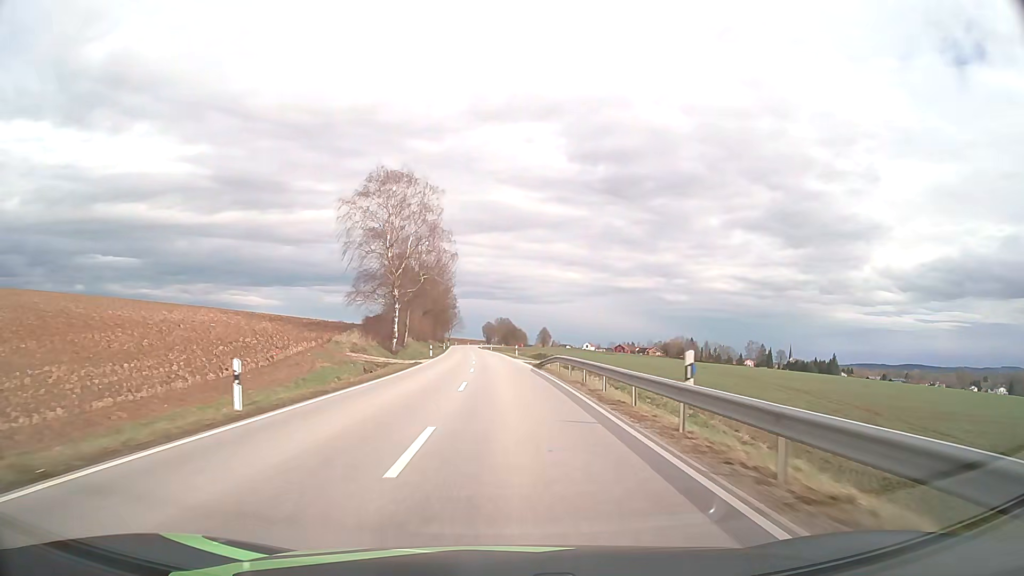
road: secondary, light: Day
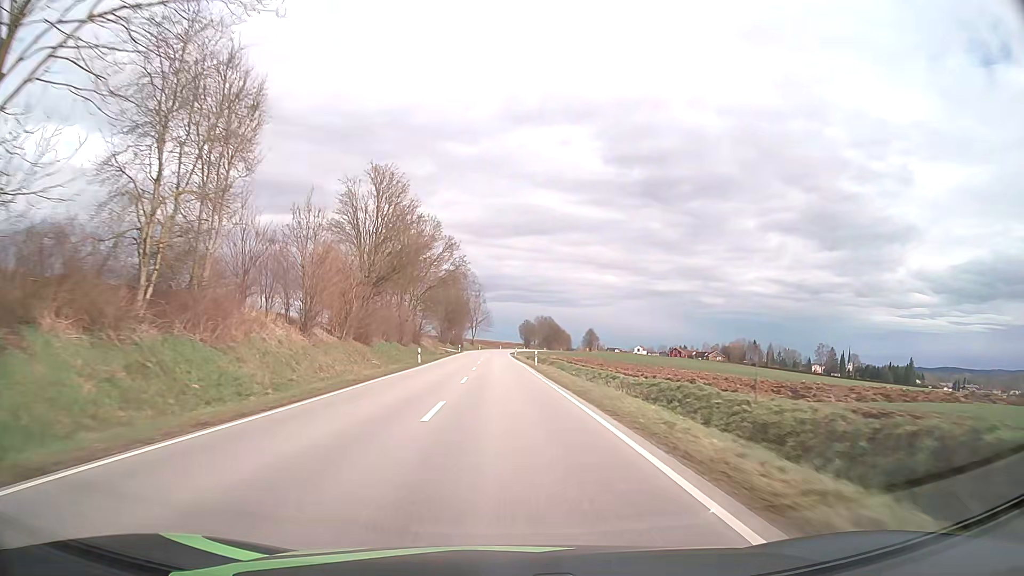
(-1.6, +67.3) m; -3°
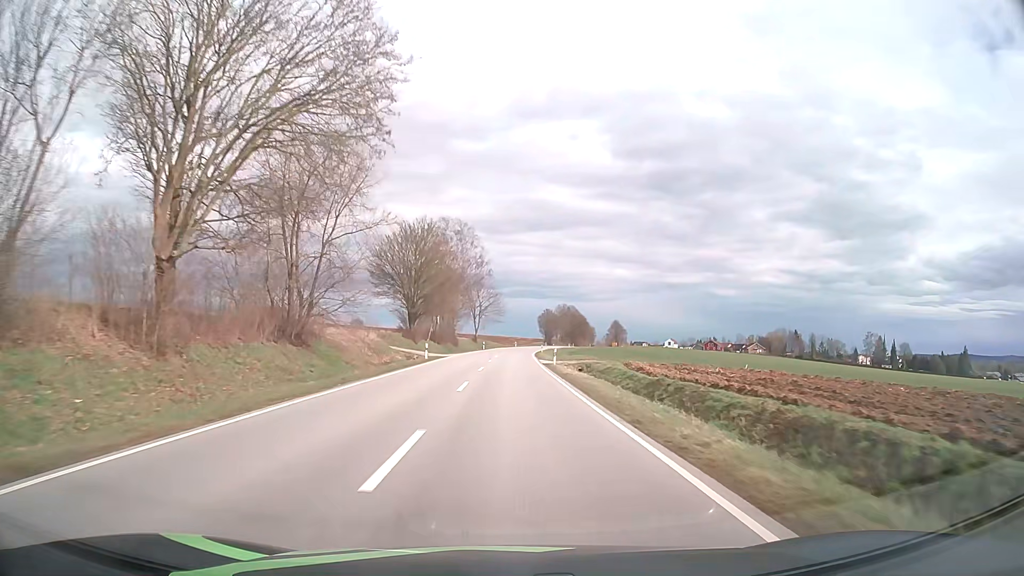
(-0.7, +53.9) m; -1°
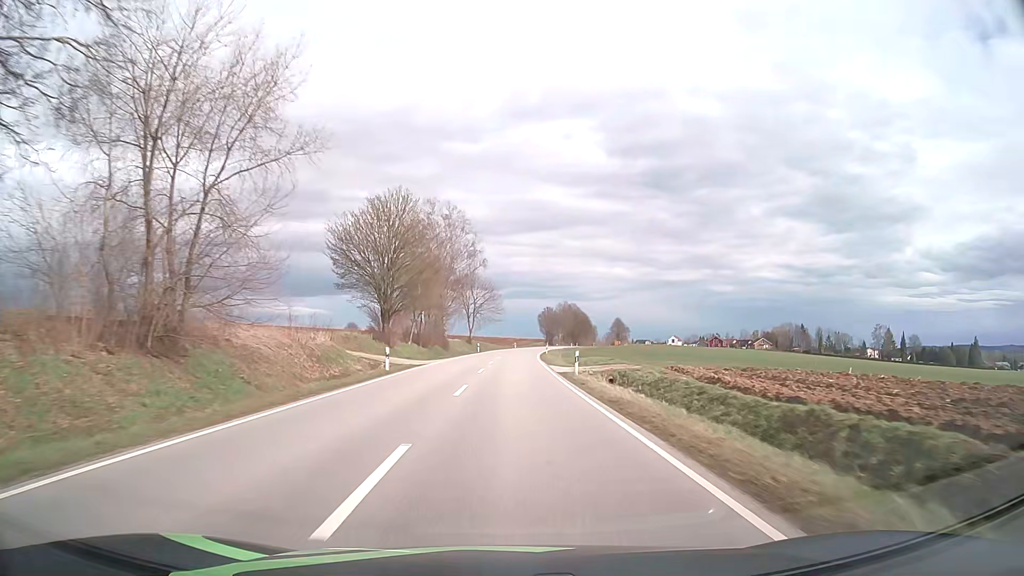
(0.0, +13.5) m; 0°
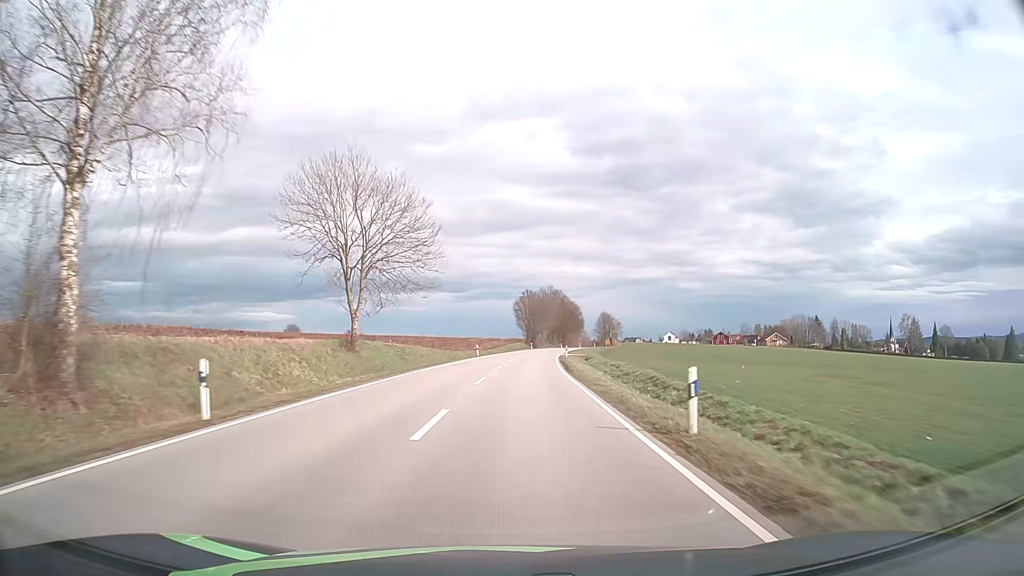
(+1.2, +67.6) m; +3°
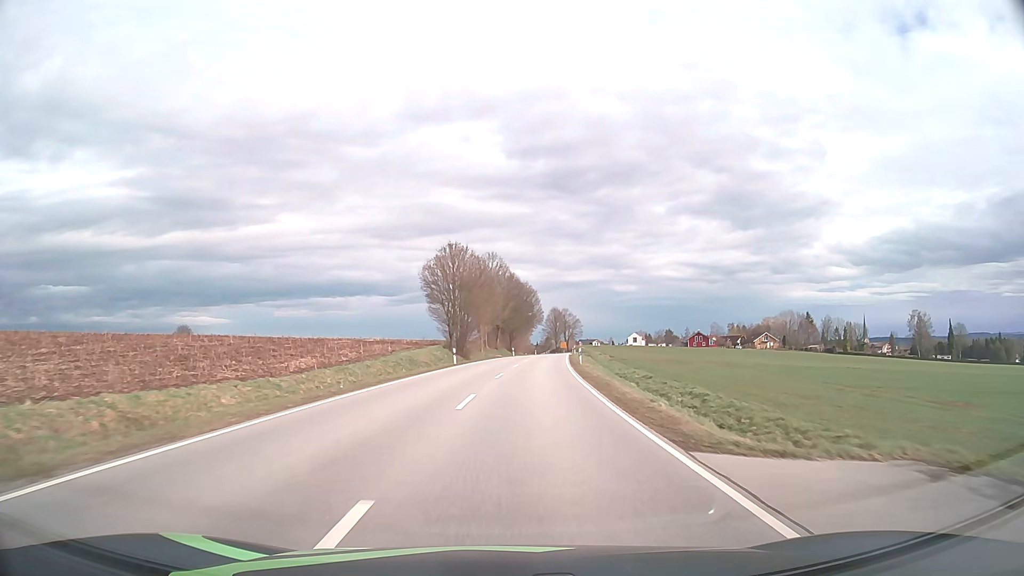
(+3.2, +67.5) m; +5°
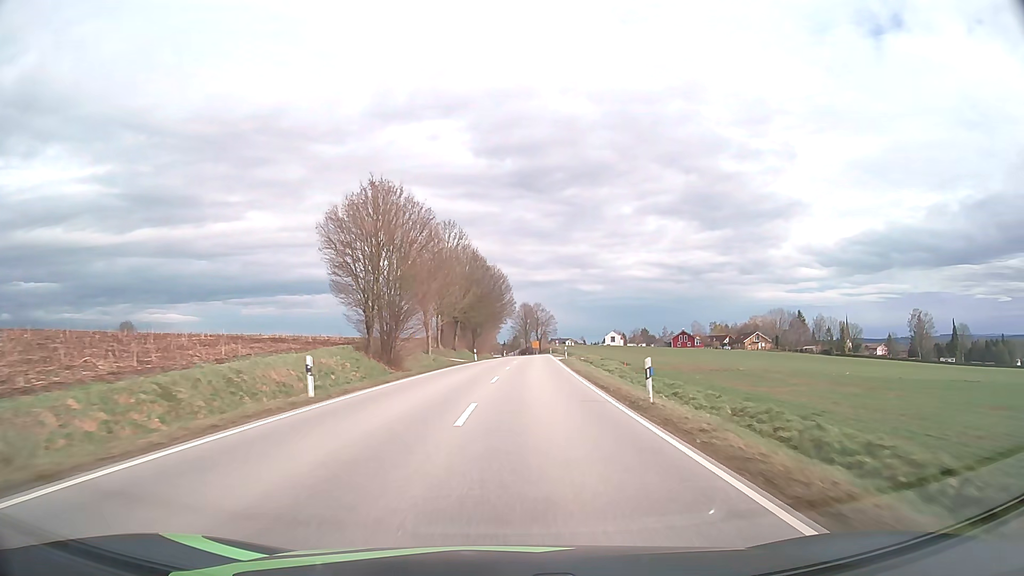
(+0.6, +26.8) m; +3°
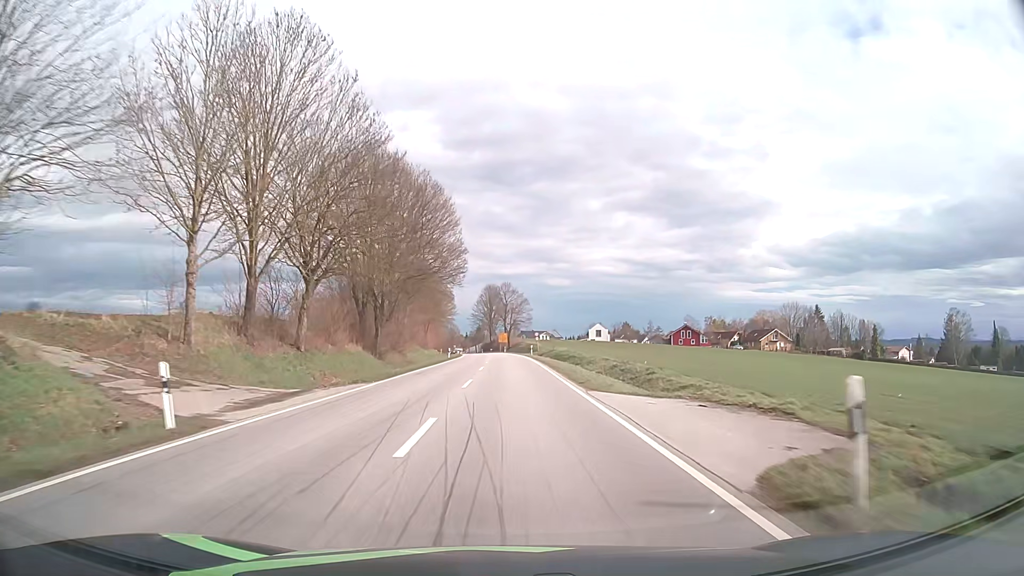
(+2.0, +50.9) m; +3°
(0, +10) (0, +20) (0, +30) (0, +40) (0, +50) (0, +60) (0, +70) (0, +80) (-1, +90) (-1, +100) m
